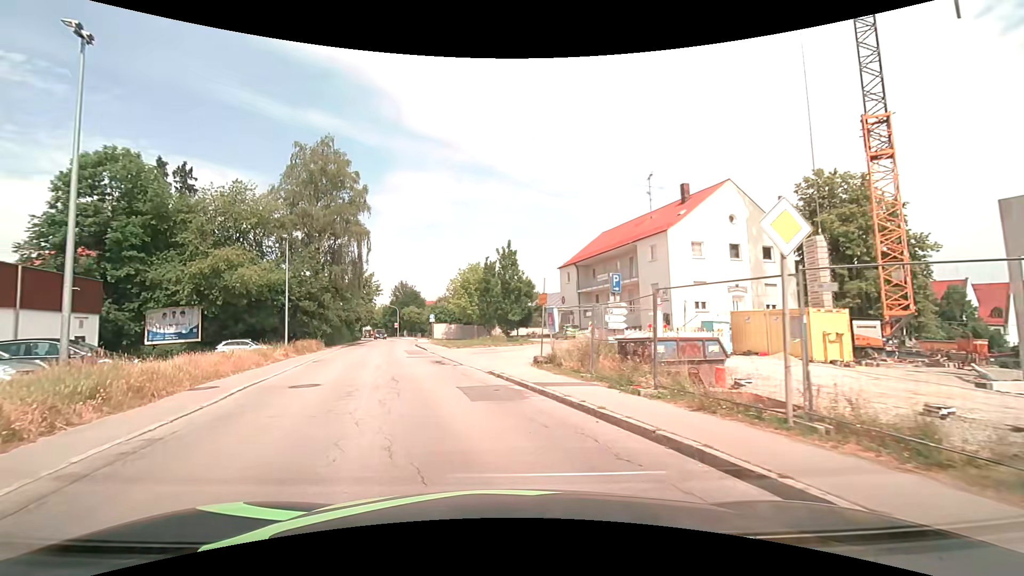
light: Day
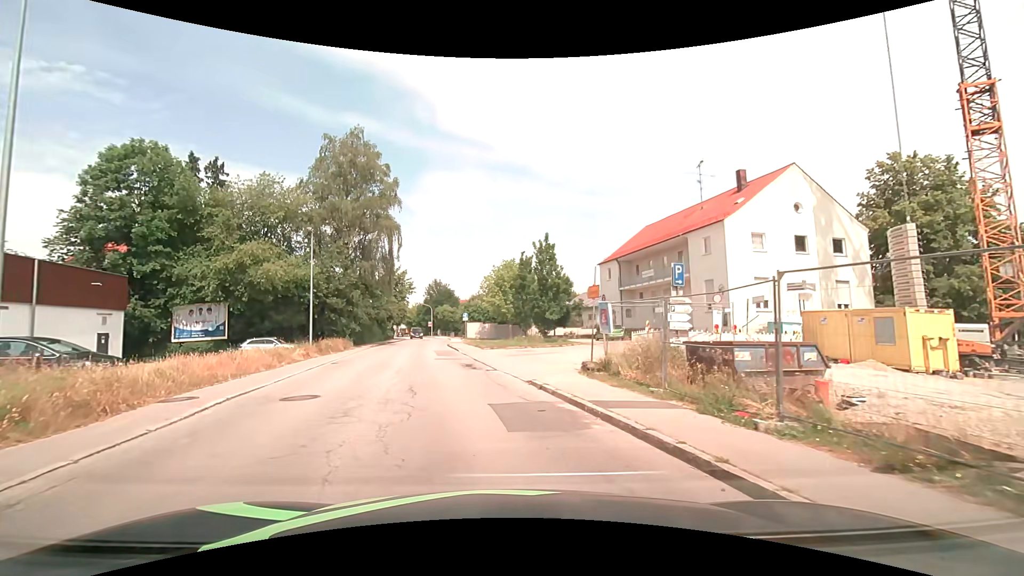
(-0.1, +3.0) m; -5°
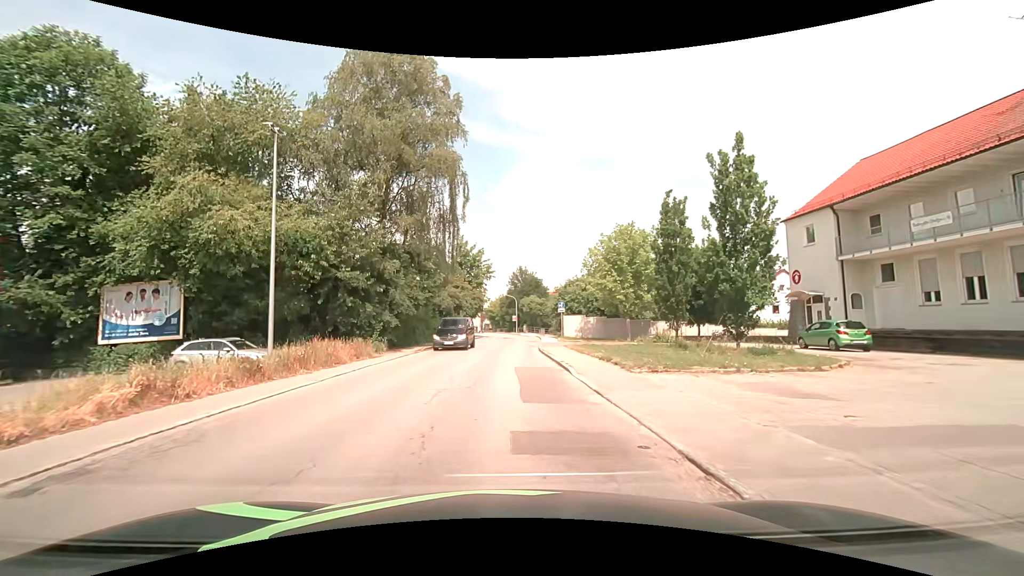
(-2.2, +18.4) m; -10°
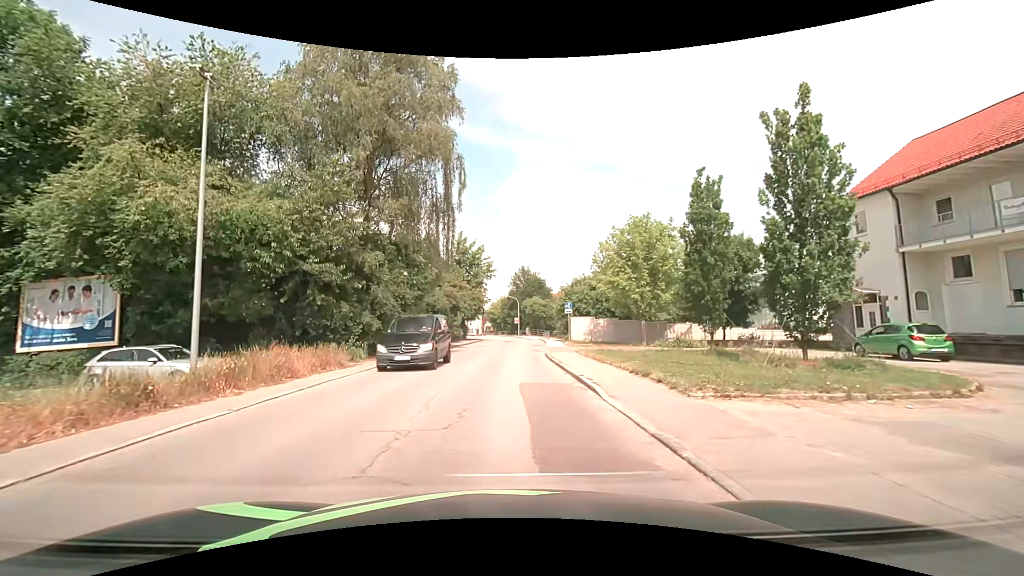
(0.0, +4.1) m; -1°
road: secondary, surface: asphalt
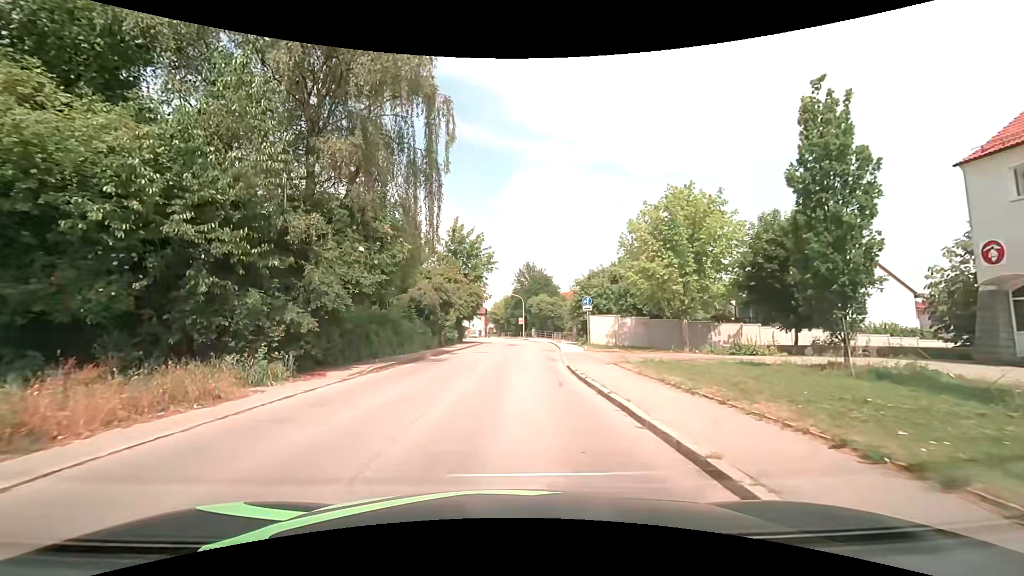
(0.0, +8.0) m; 0°
